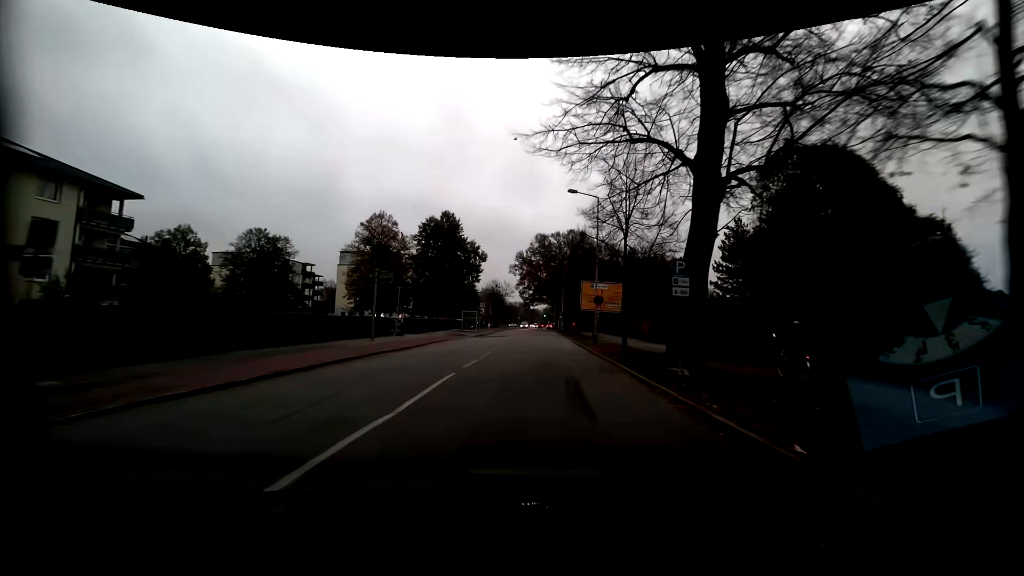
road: residential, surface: asphalt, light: Day
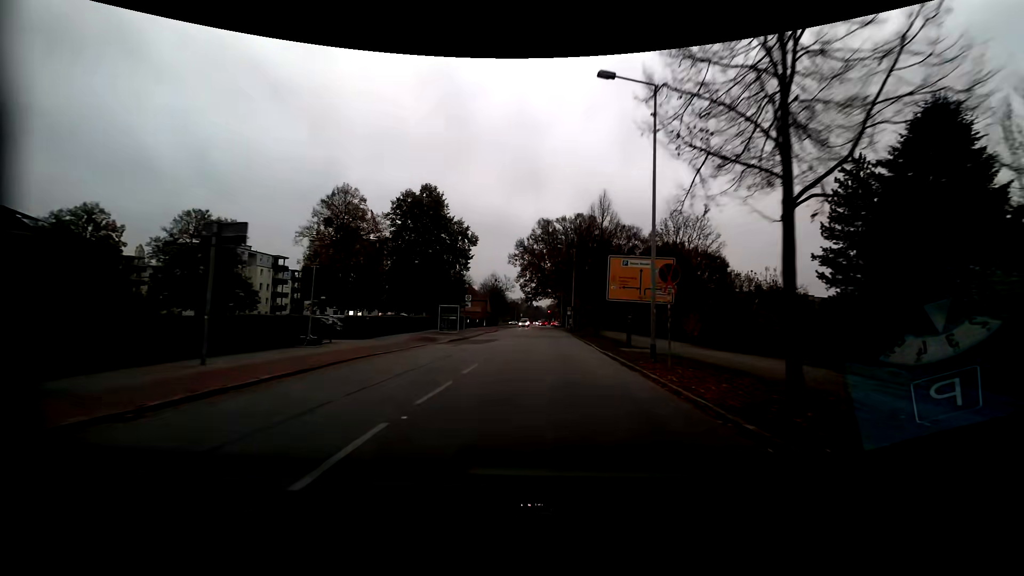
(-0.1, +15.1) m; -1°
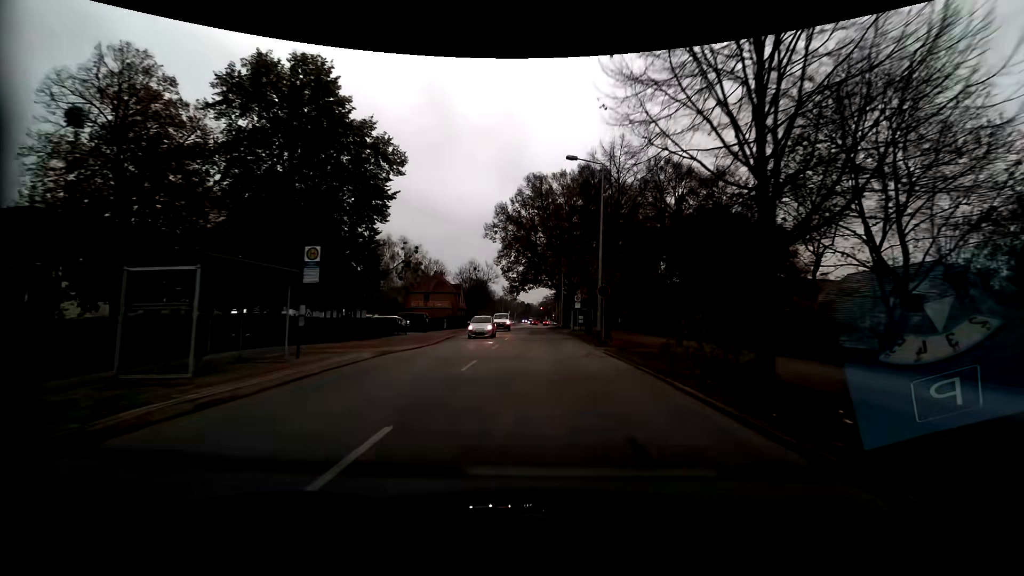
(+0.5, +31.4) m; +1°
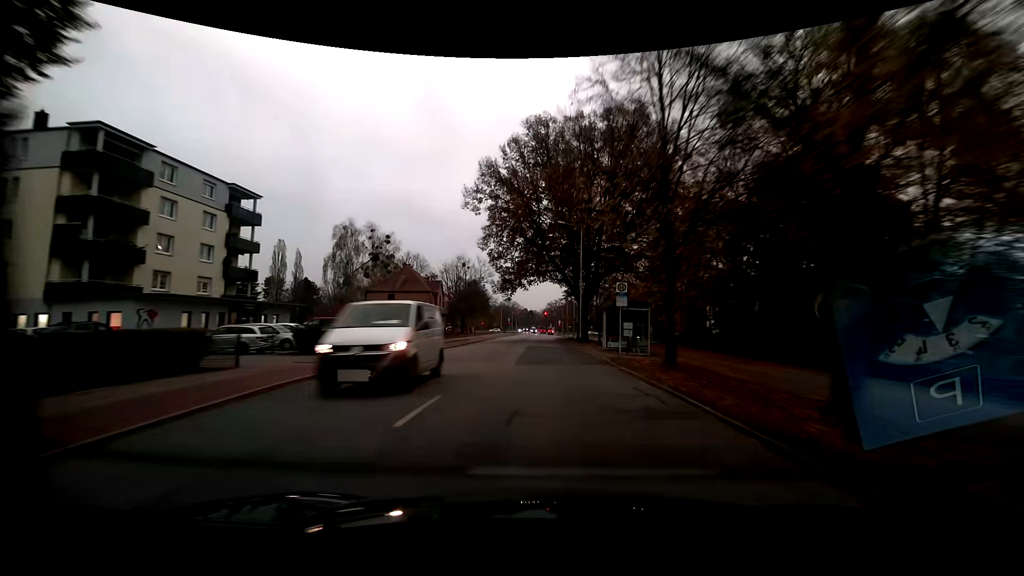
(0.0, +23.6) m; -1°
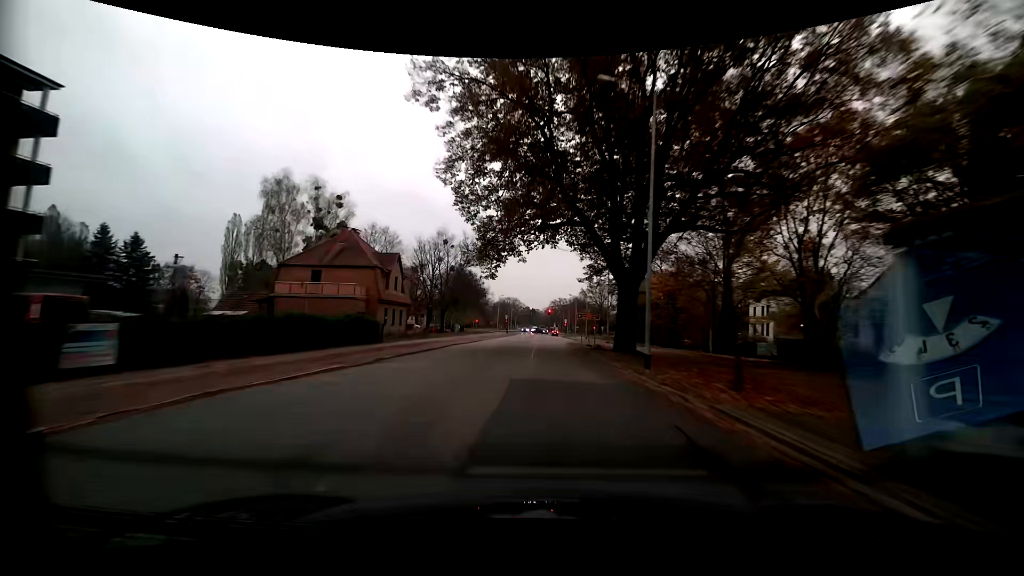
(0.0, +23.3) m; 0°
